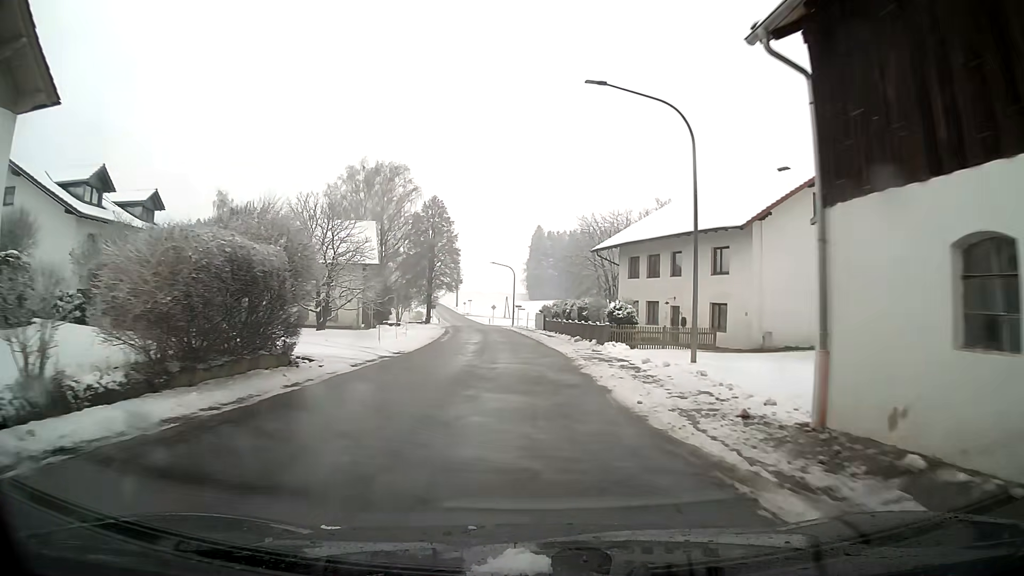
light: Day
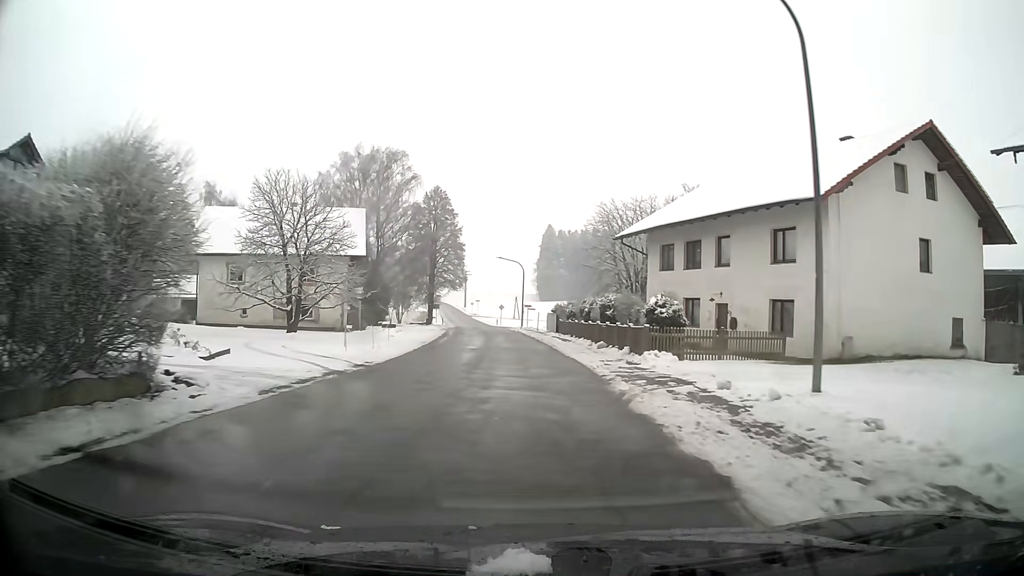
(-0.1, +7.5) m; -1°
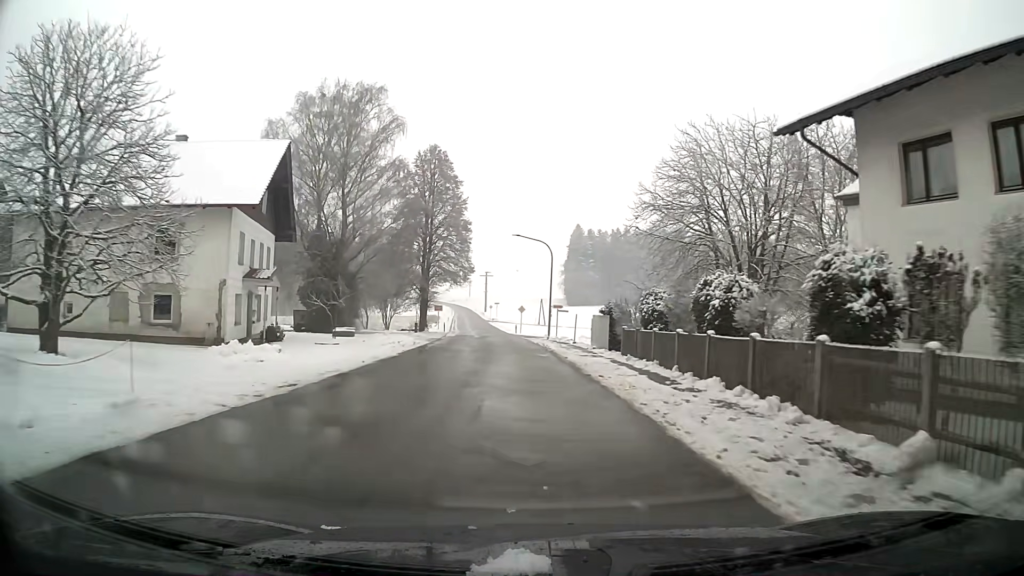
(-0.4, +22.9) m; -2°
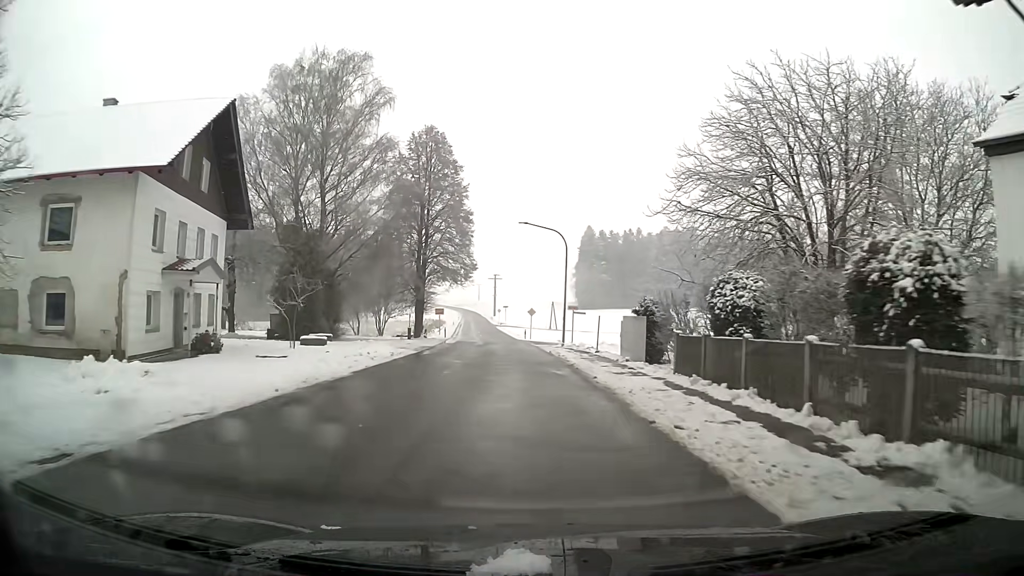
(-0.1, +7.7) m; -1°
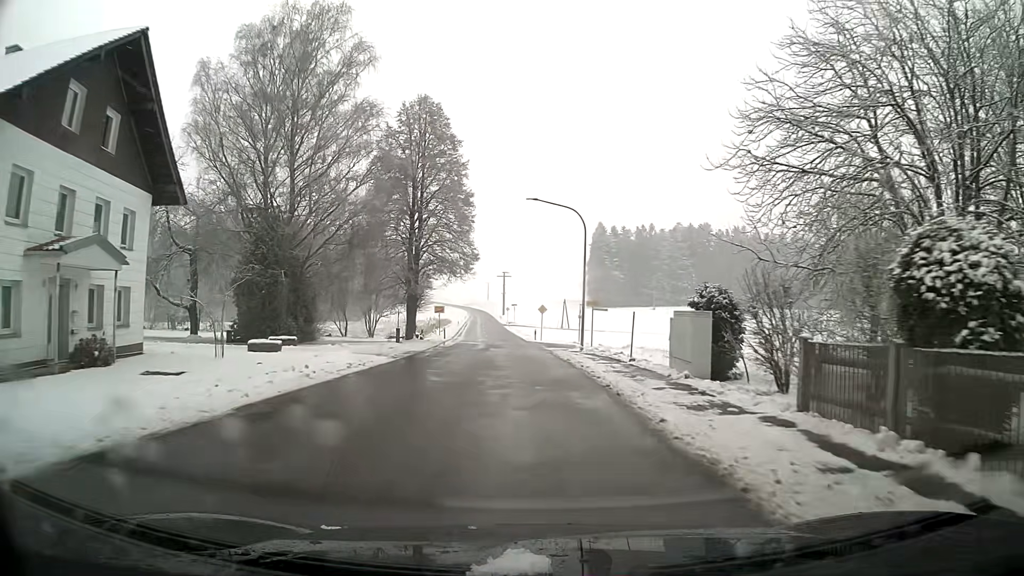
(-0.1, +7.7) m; -1°
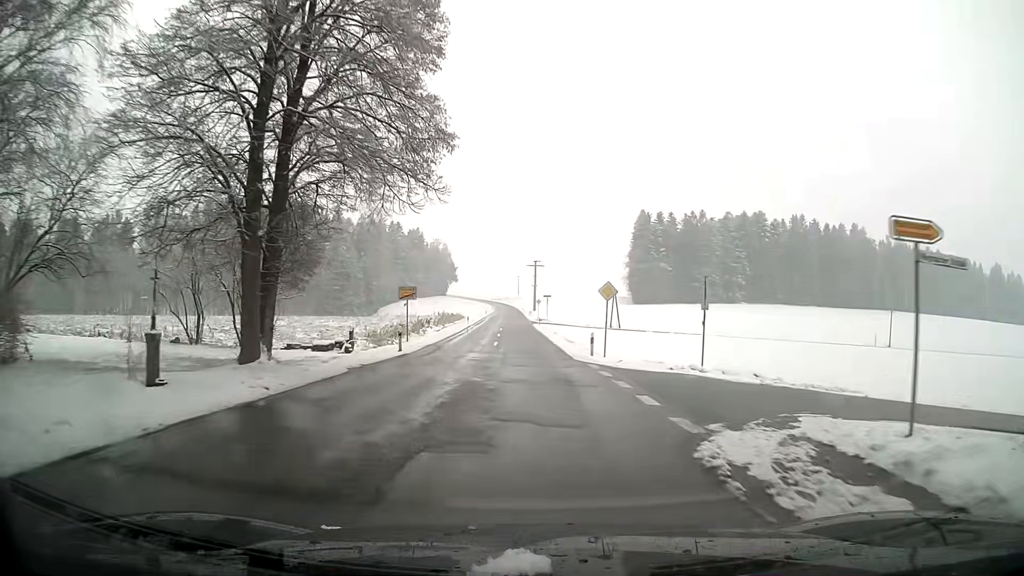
(-0.8, +30.5) m; -2°
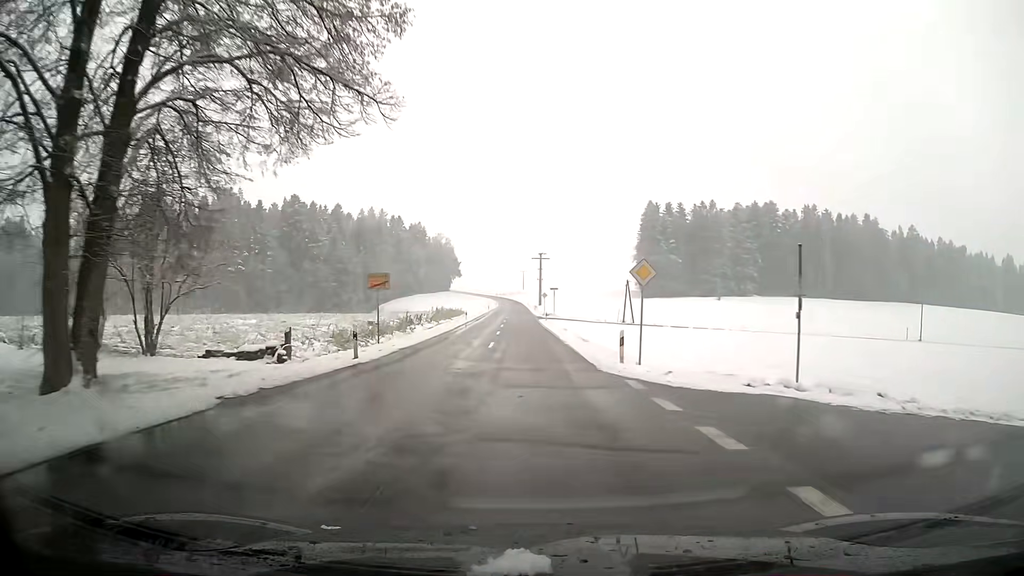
(0.0, +7.7) m; -1°
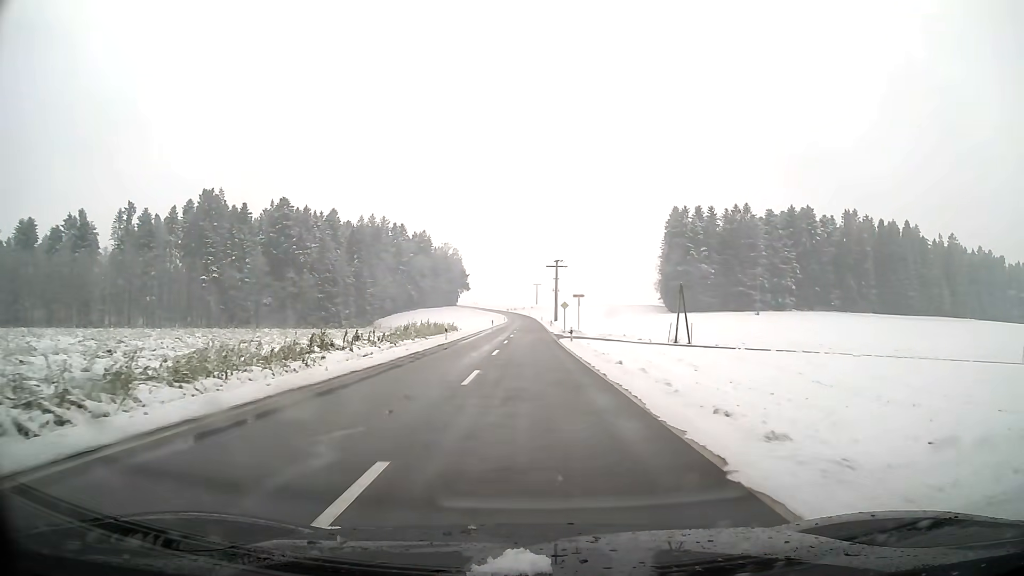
(-0.3, +24.1) m; -1°
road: tertiary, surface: asphalt
(0, +10) (0, +20) (0, +30) (0, +40) (0, +50) (0, +60) (0, +70) (0, +80) (0, +90) (0, +100) m
